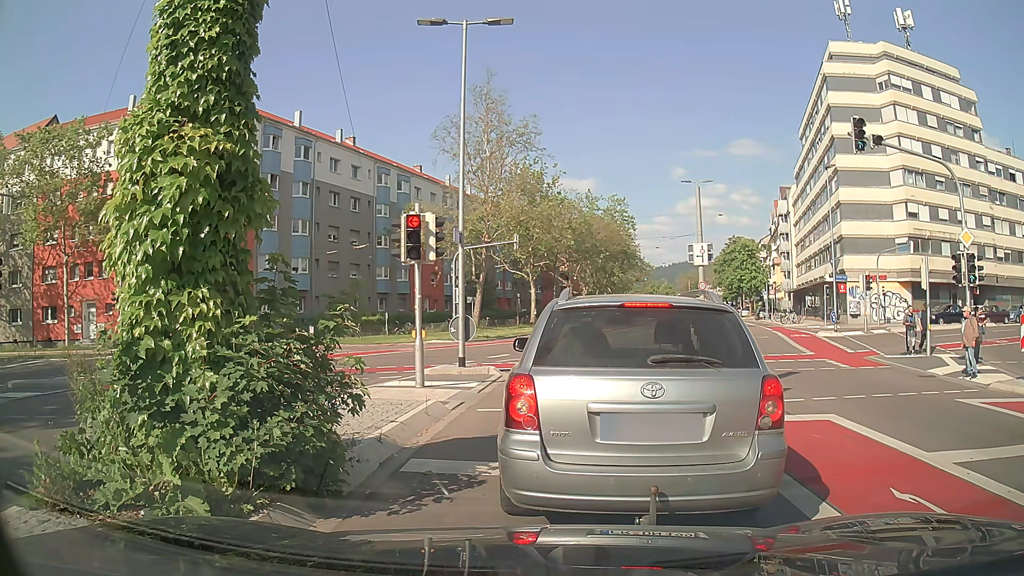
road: secondary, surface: asphalt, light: Day
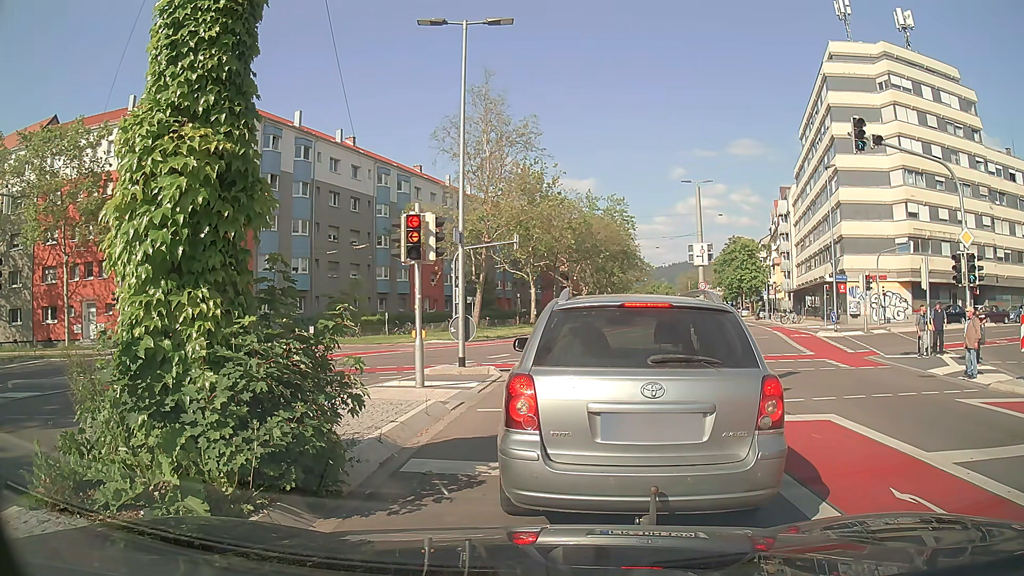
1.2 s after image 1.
(0.0, 0.0) m; 0°
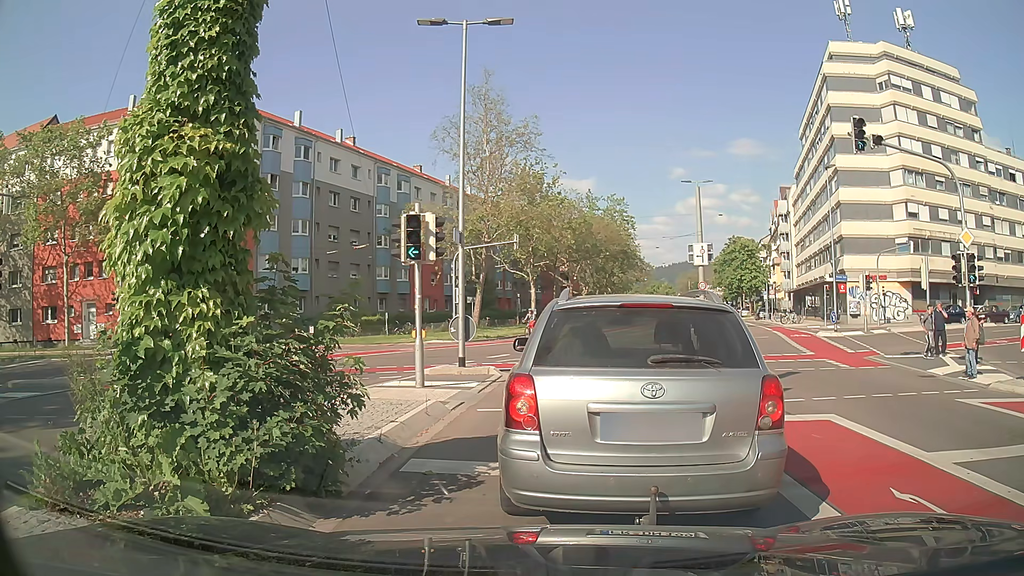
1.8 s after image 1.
(0.0, 0.0) m; 0°
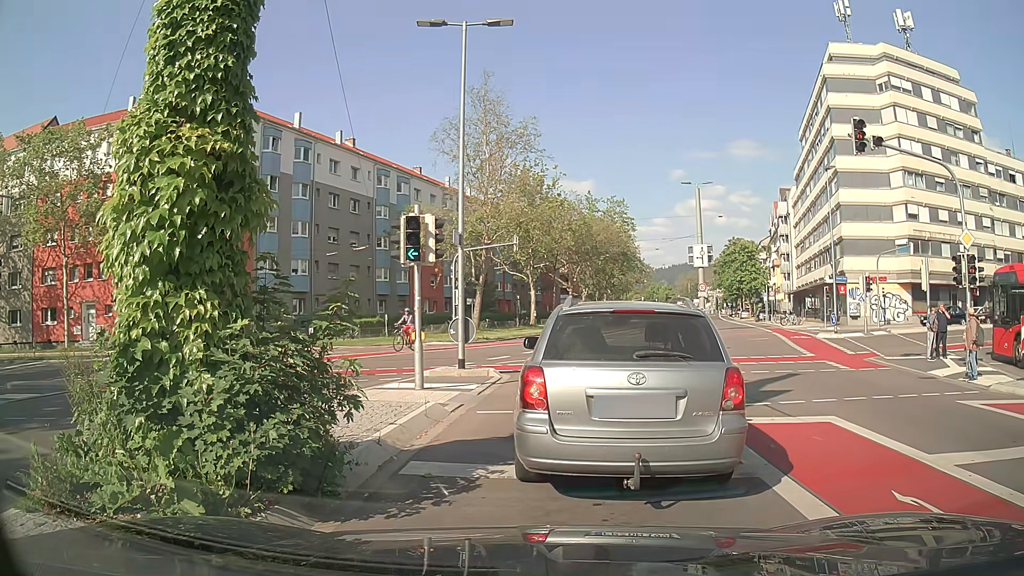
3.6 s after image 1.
(0.0, 0.0) m; 0°
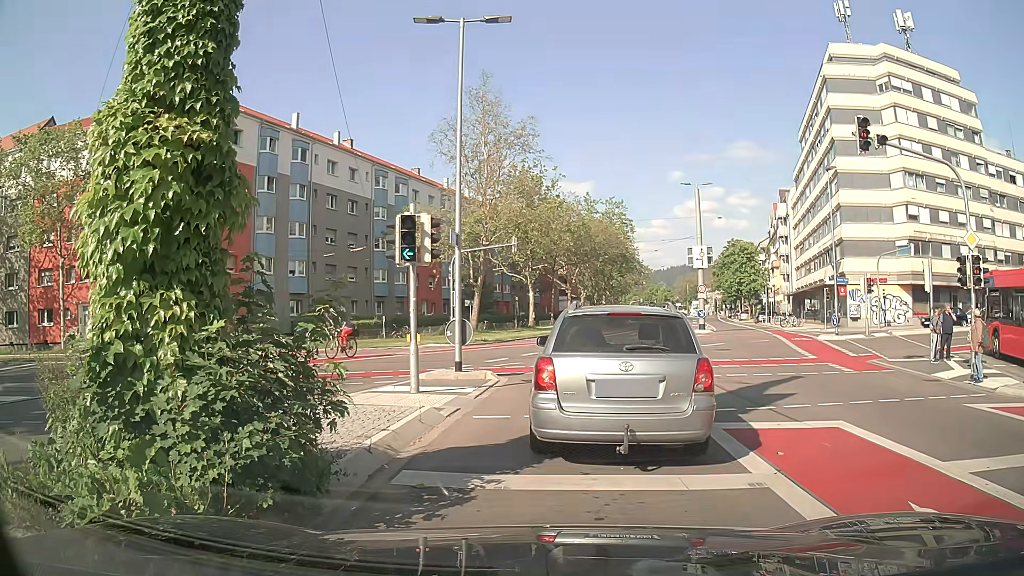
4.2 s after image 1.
(0.0, +0.4) m; 0°
